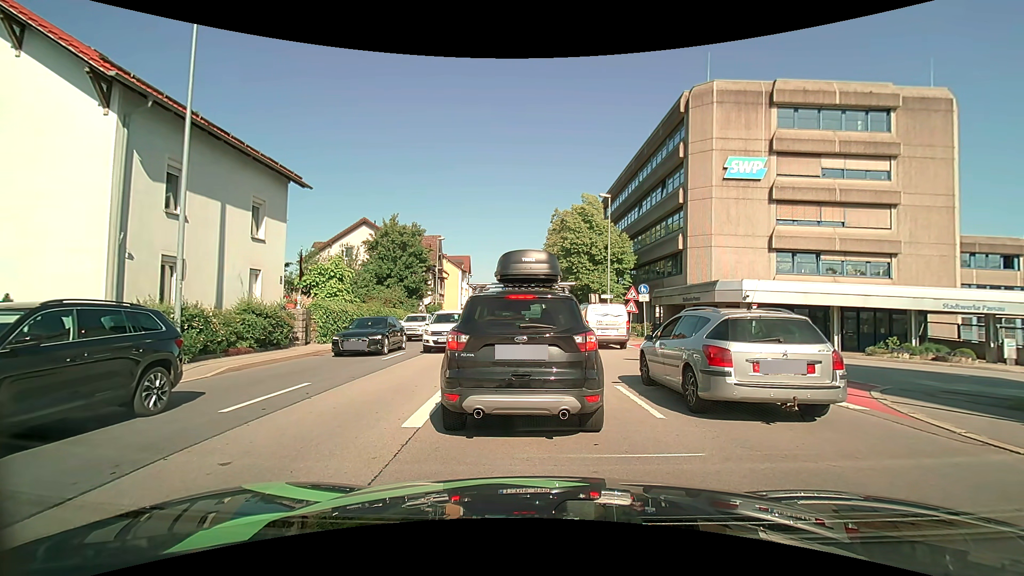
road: primary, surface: asphalt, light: Day
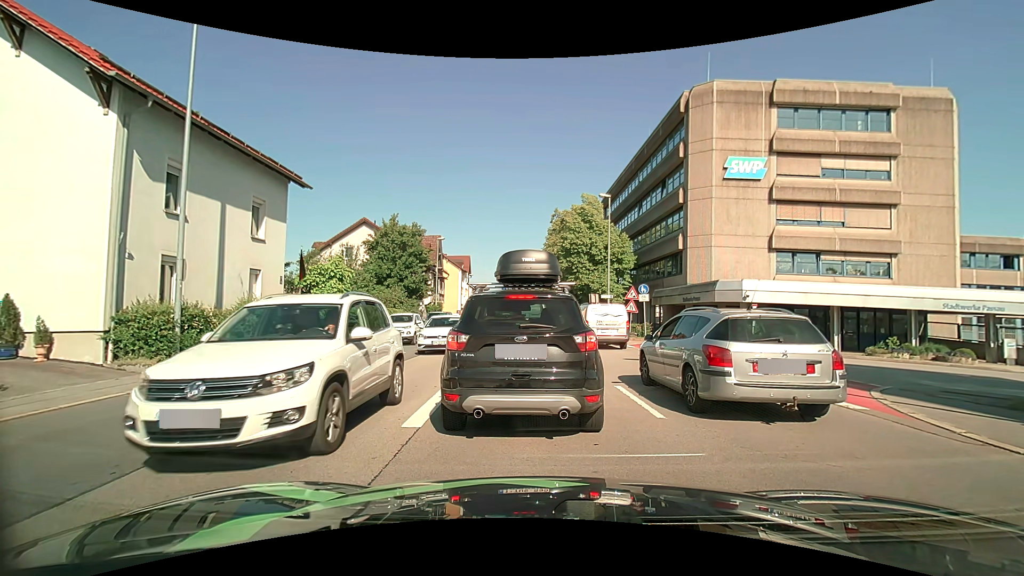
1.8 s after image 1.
(0.0, 0.0) m; 0°
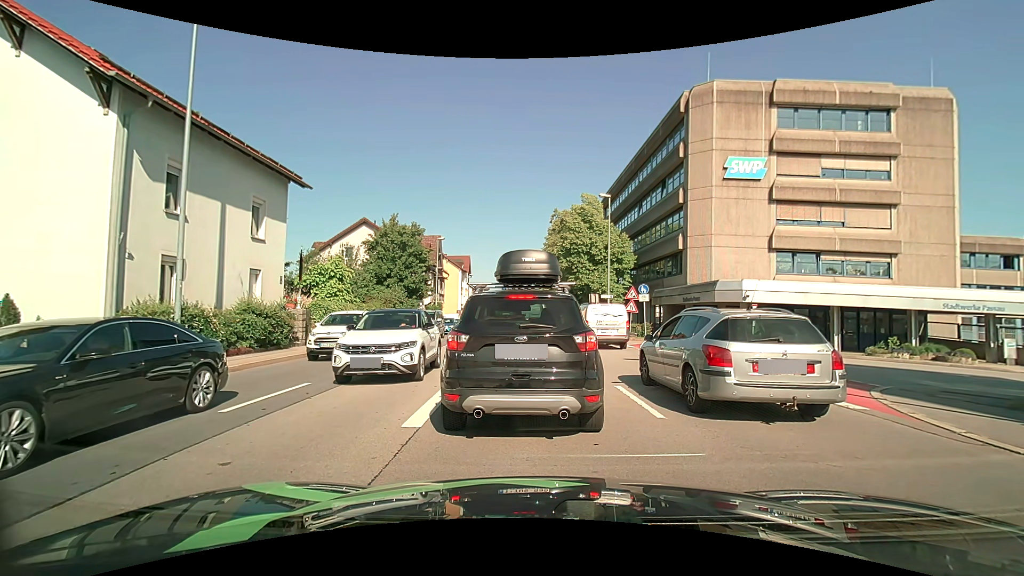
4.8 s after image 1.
(0.0, 0.0) m; 0°
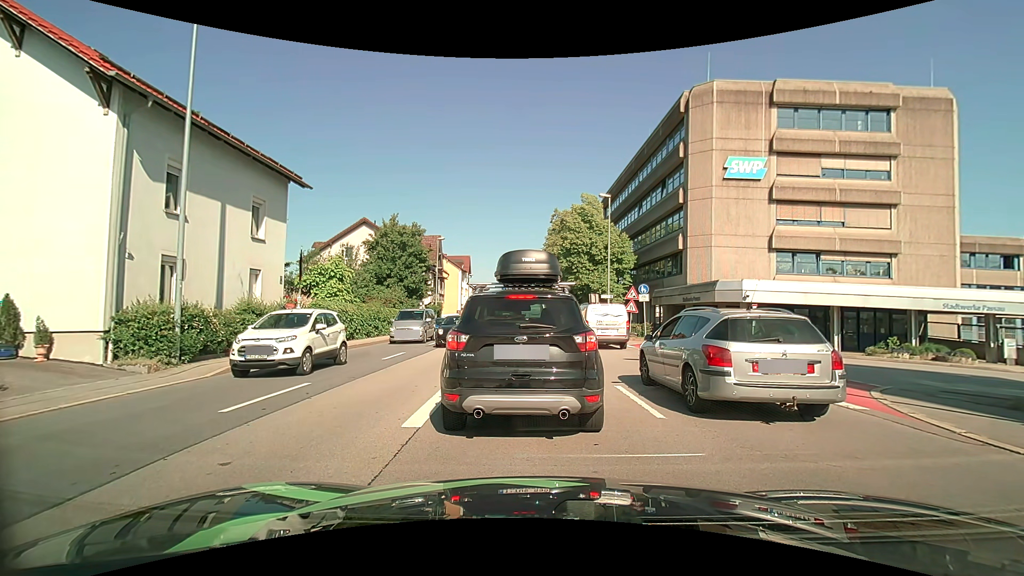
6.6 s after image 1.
(0.0, 0.0) m; 0°
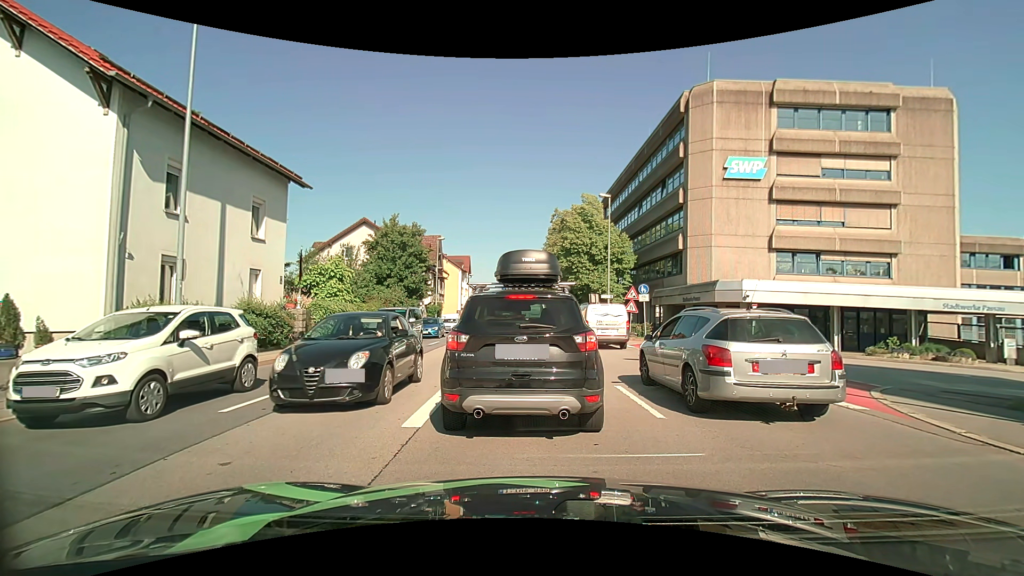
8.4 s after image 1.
(0.0, 0.0) m; 0°
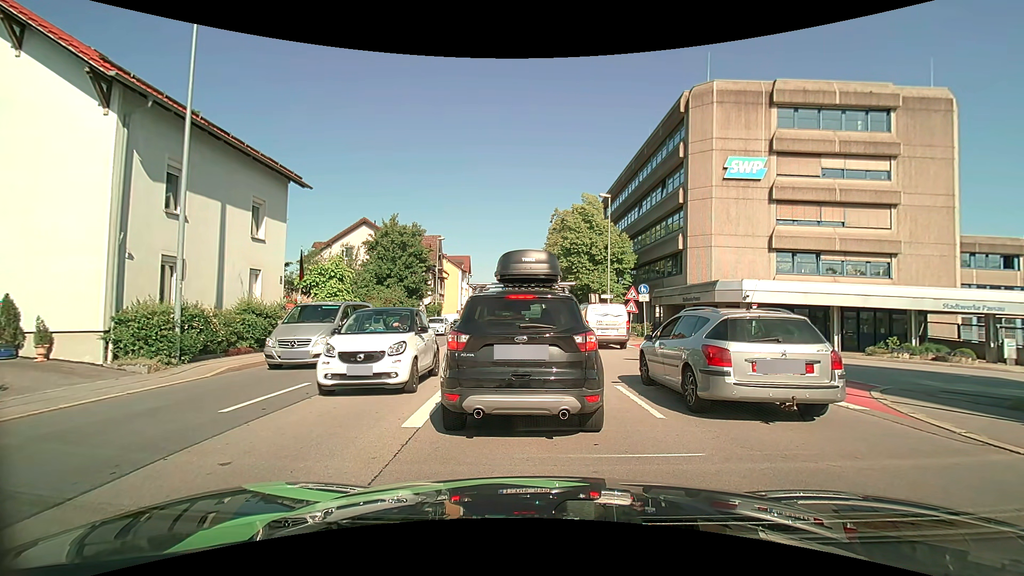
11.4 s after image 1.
(0.0, 0.0) m; 0°
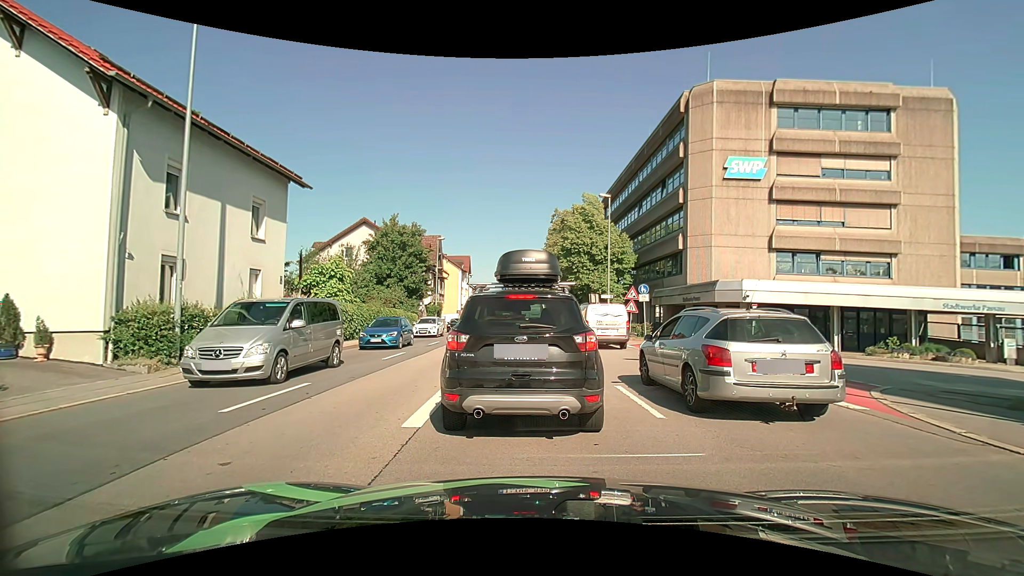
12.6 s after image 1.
(0.0, 0.0) m; 0°
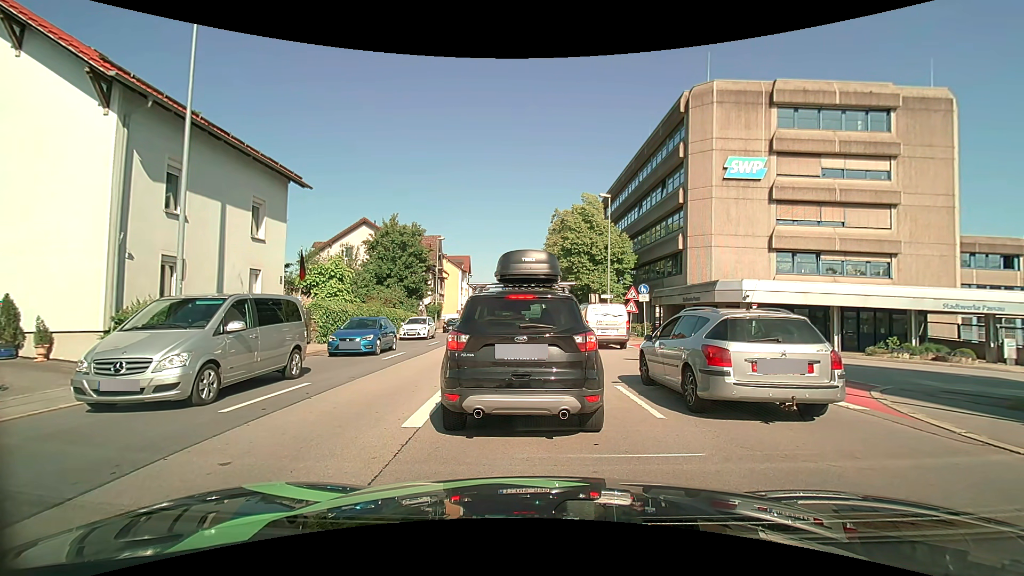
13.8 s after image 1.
(0.0, 0.0) m; 0°
